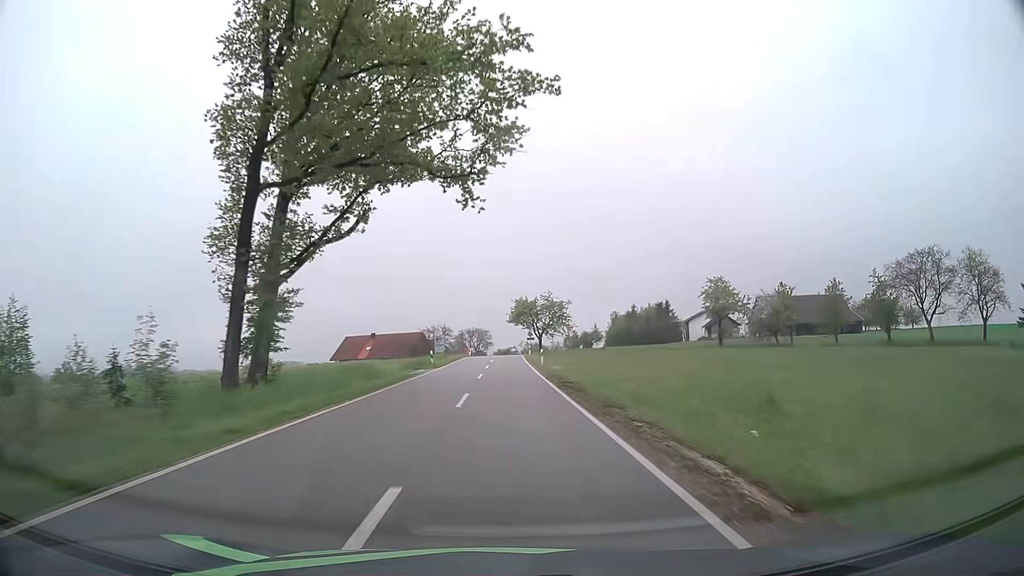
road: tertiary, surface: asphalt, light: Day
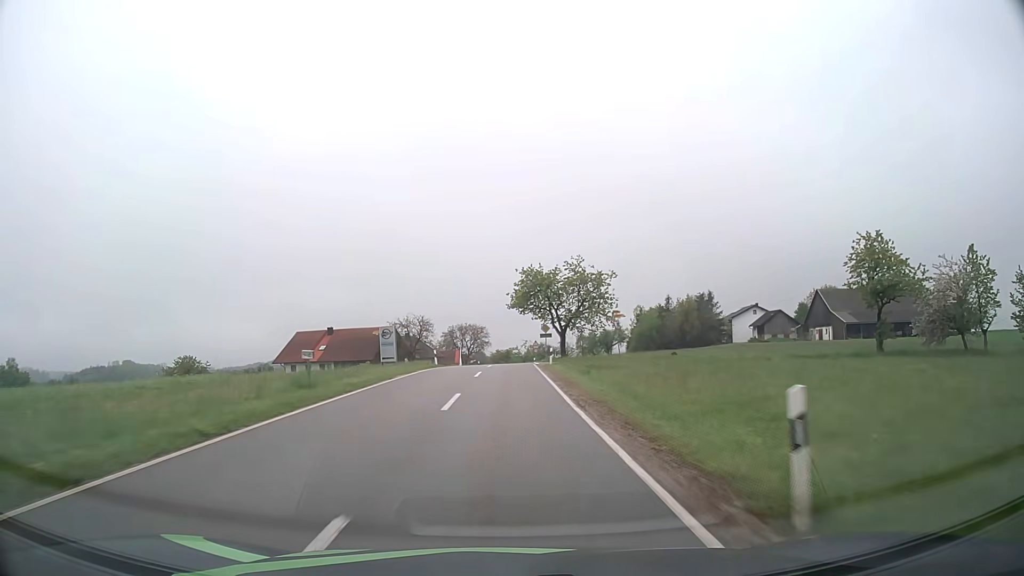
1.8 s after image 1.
(-0.2, +37.6) m; -1°
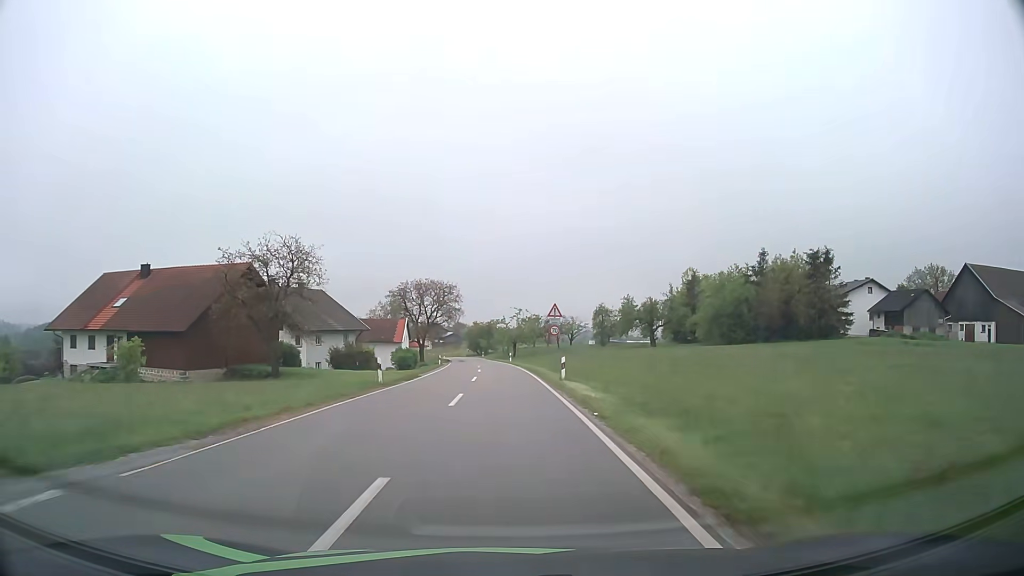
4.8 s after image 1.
(+0.8, +58.2) m; +1°
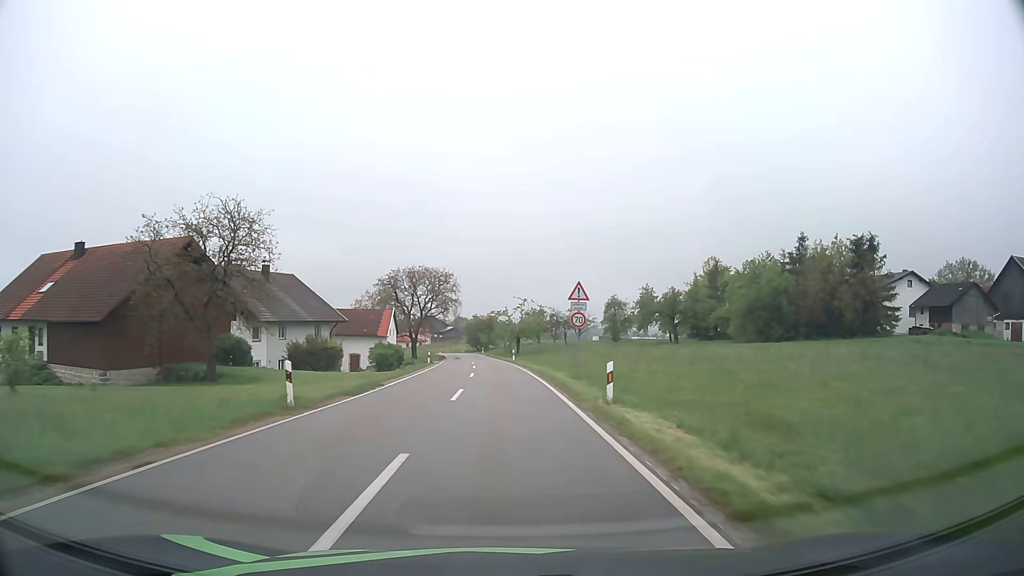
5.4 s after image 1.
(0.0, +11.0) m; 0°
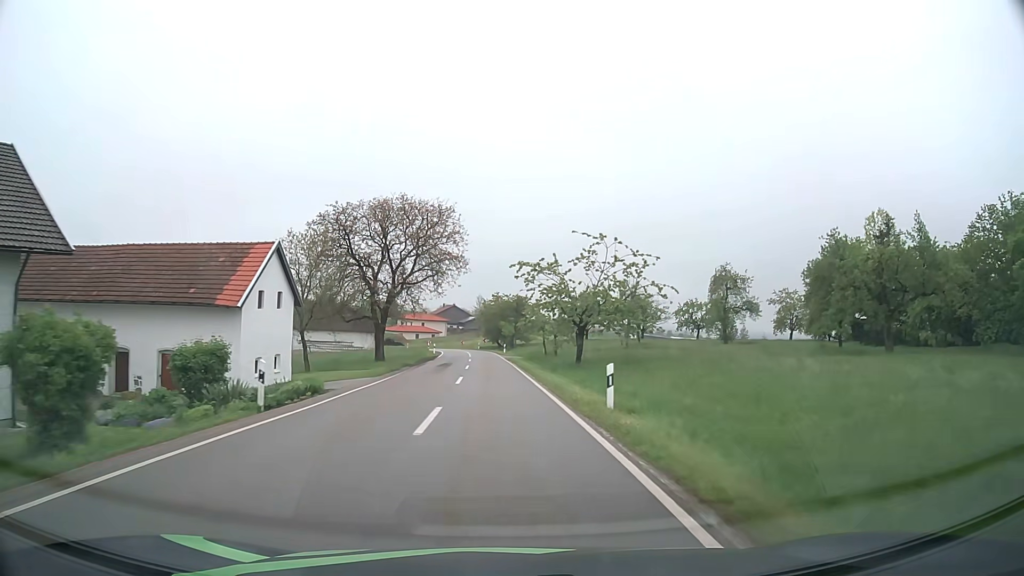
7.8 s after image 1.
(-0.8, +42.6) m; -2°
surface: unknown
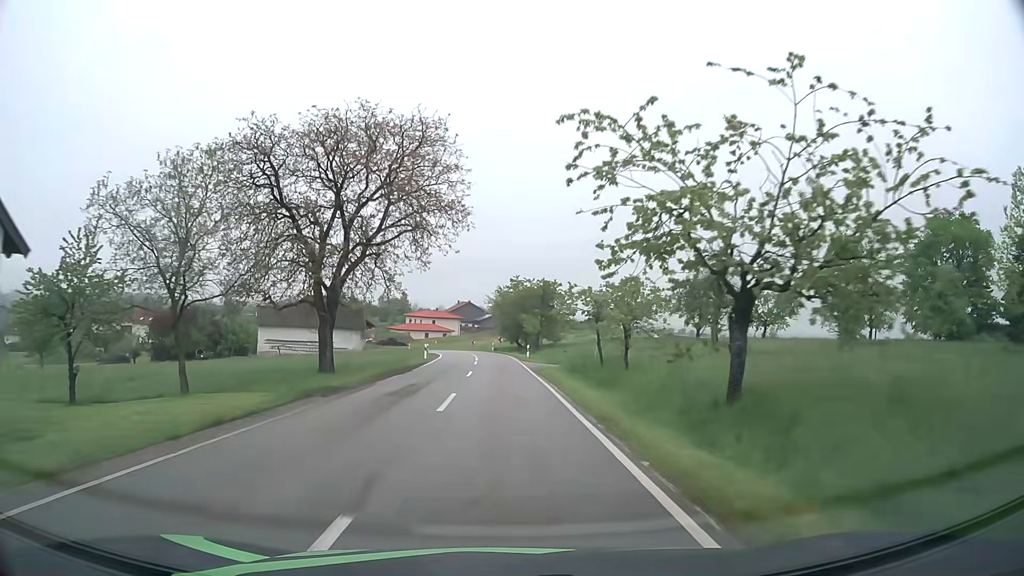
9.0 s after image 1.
(-0.3, +20.7) m; -2°
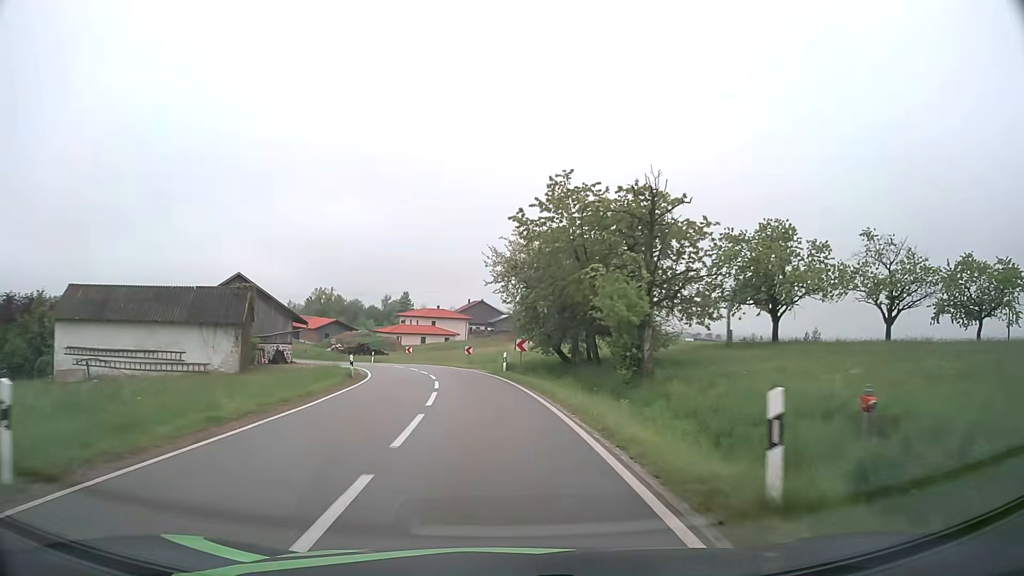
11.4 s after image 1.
(-0.4, +40.2) m; -1°
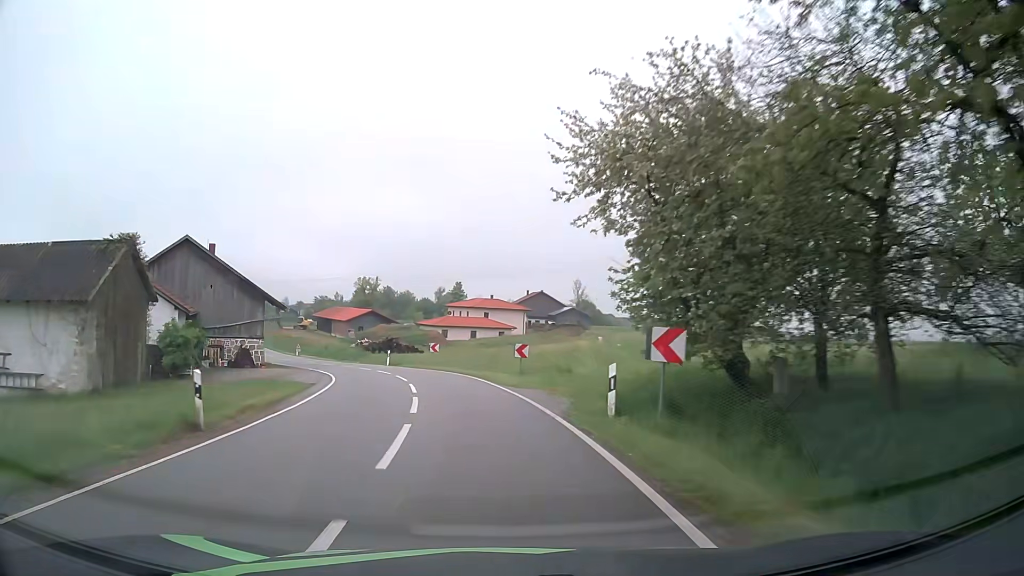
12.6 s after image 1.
(-0.7, +19.4) m; -5°
(0, +10) (-2, +20) (-4, +30) (-7, +39) (-11, +48) (-16, +57) (-21, +66) (-25, +75) (-30, +83) (-35, +92) m
